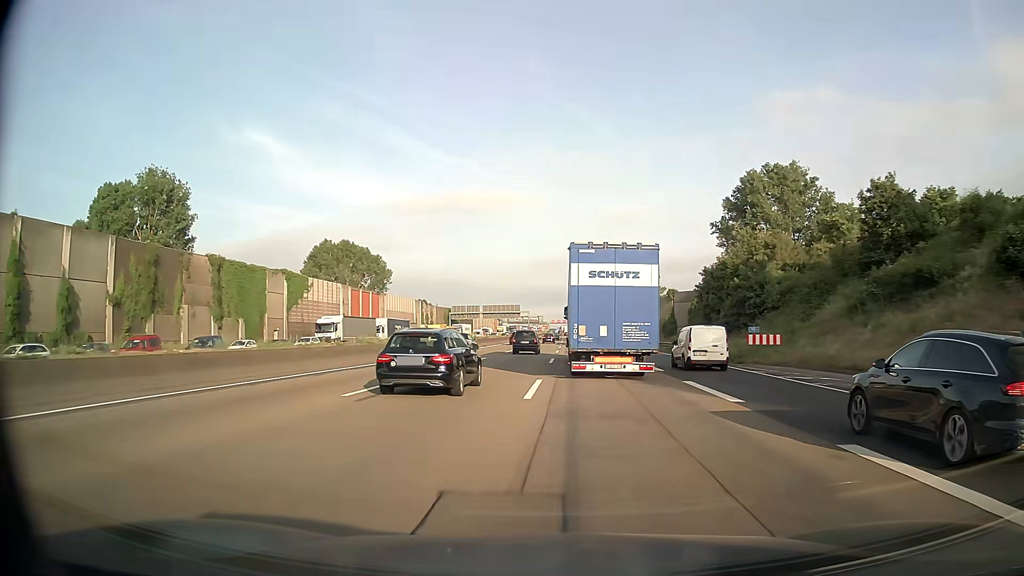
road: motorway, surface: asphalt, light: Day
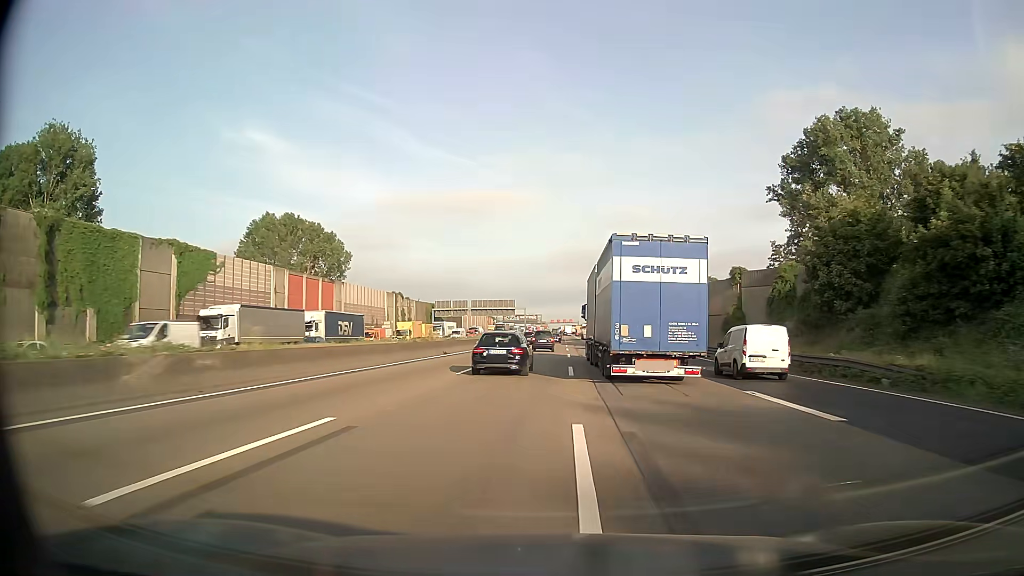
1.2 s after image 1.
(-0.2, +28.0) m; 0°
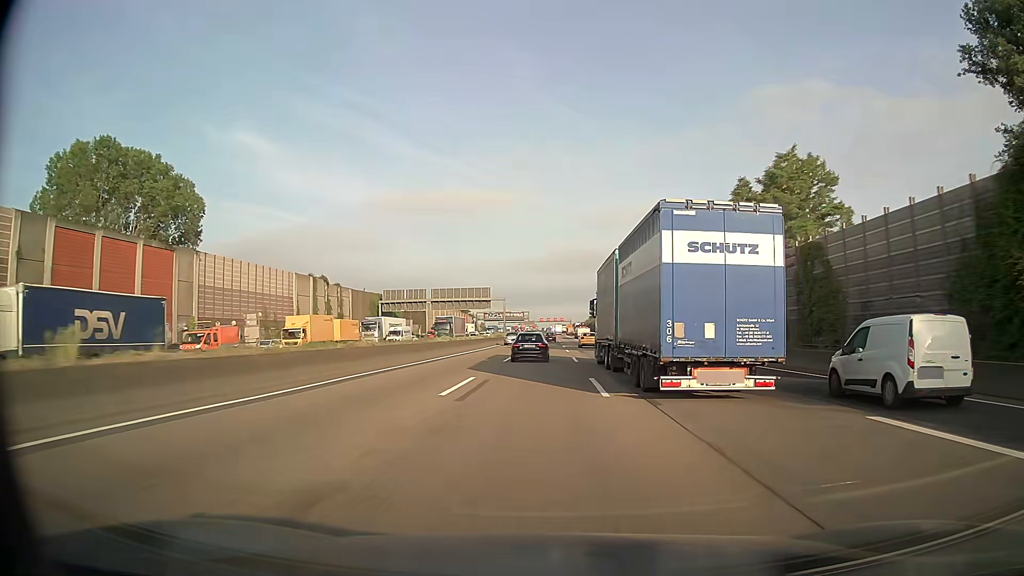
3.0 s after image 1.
(+0.4, +43.8) m; +1°
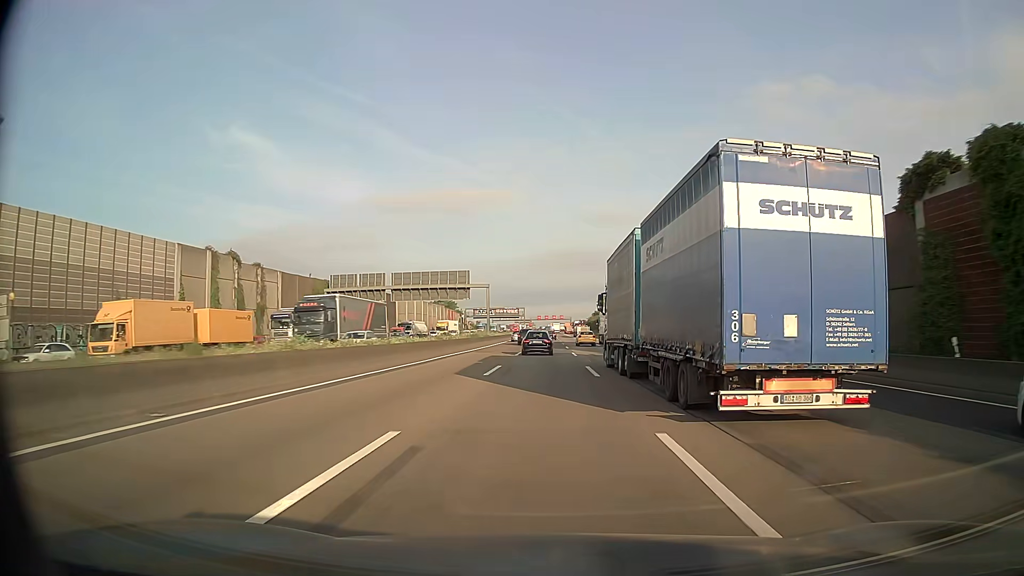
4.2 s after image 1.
(+0.1, +29.9) m; 0°
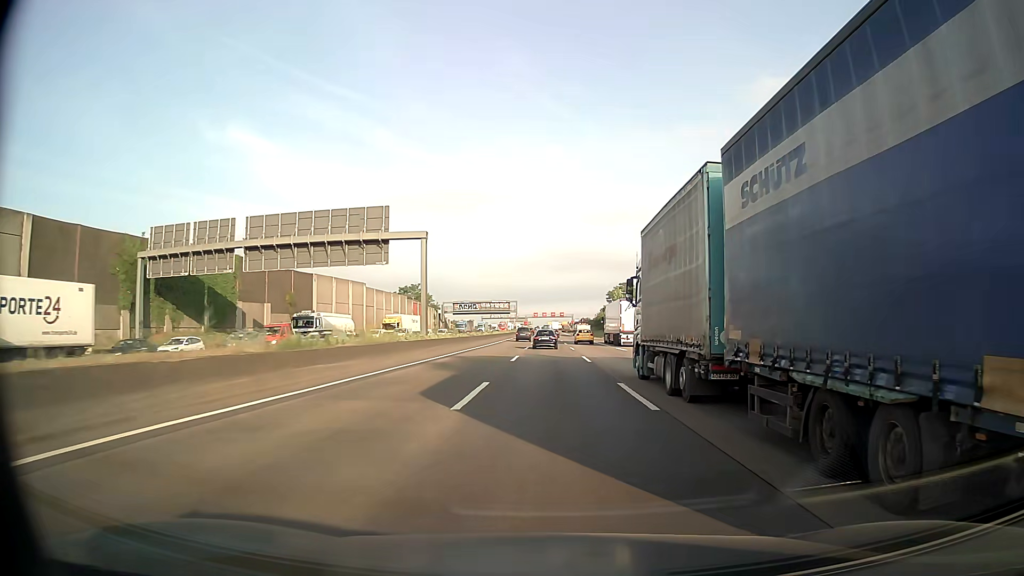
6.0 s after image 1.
(0.0, +45.7) m; 0°
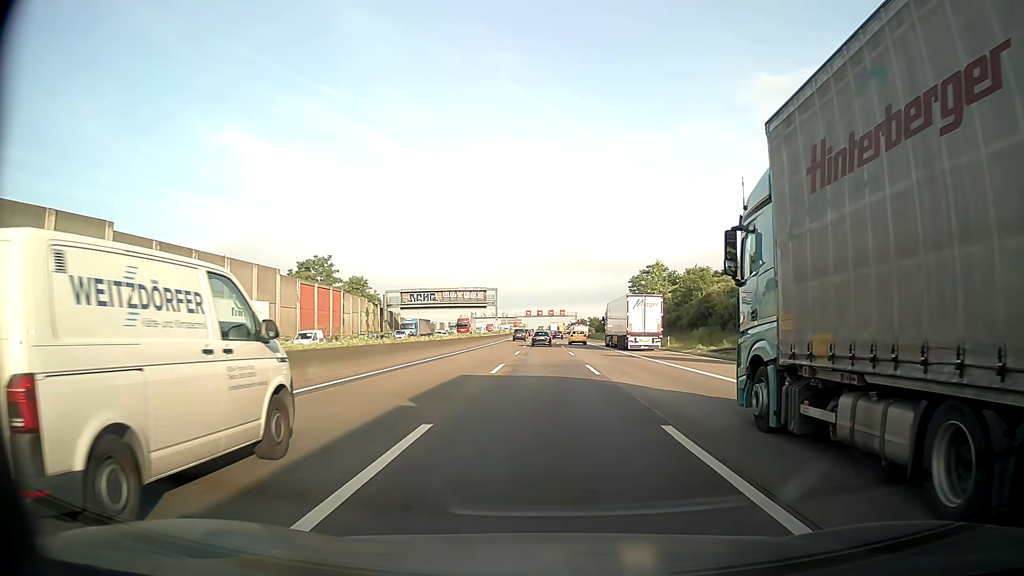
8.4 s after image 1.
(+0.3, +62.1) m; 0°
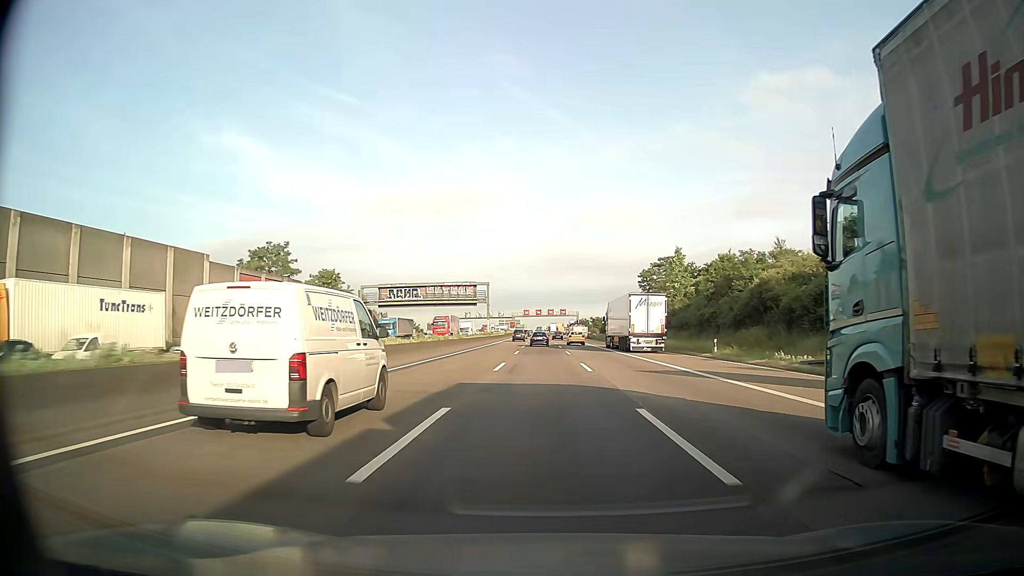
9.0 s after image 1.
(+0.1, +15.7) m; 0°
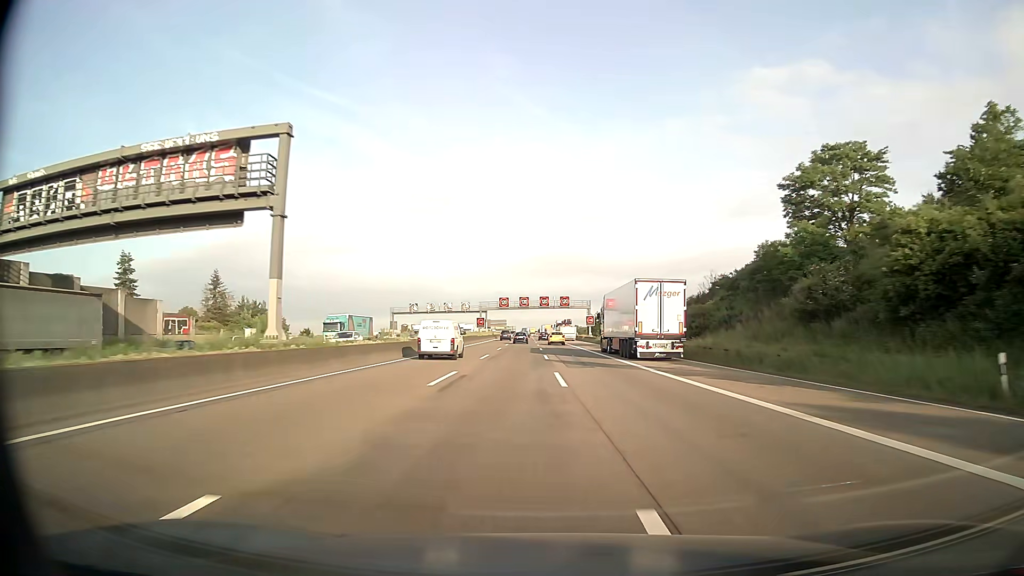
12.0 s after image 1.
(+0.5, +79.2) m; +1°
(0, +10) (0, +20) (0, +30) (0, +40) (0, +50) (0, +60) (0, +70) (0, +80) (0, +90) (0, +100) m
